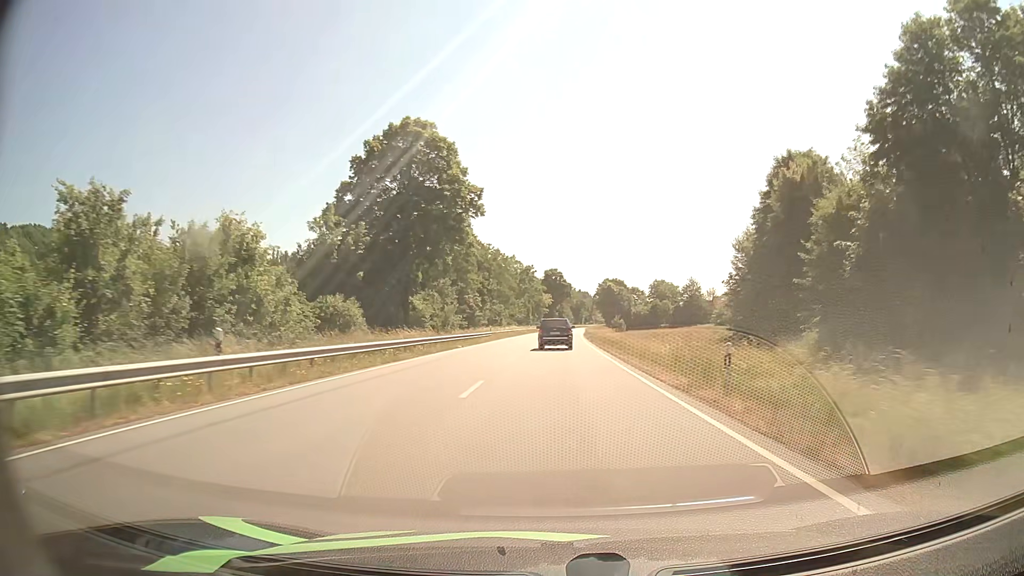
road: primary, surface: asphalt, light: Day
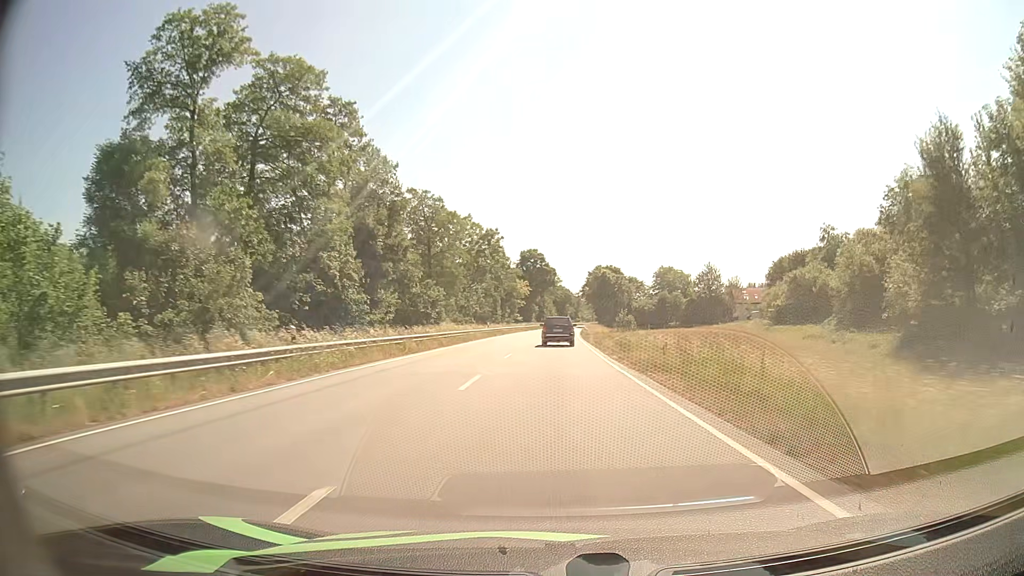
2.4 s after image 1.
(+0.8, +47.0) m; +2°
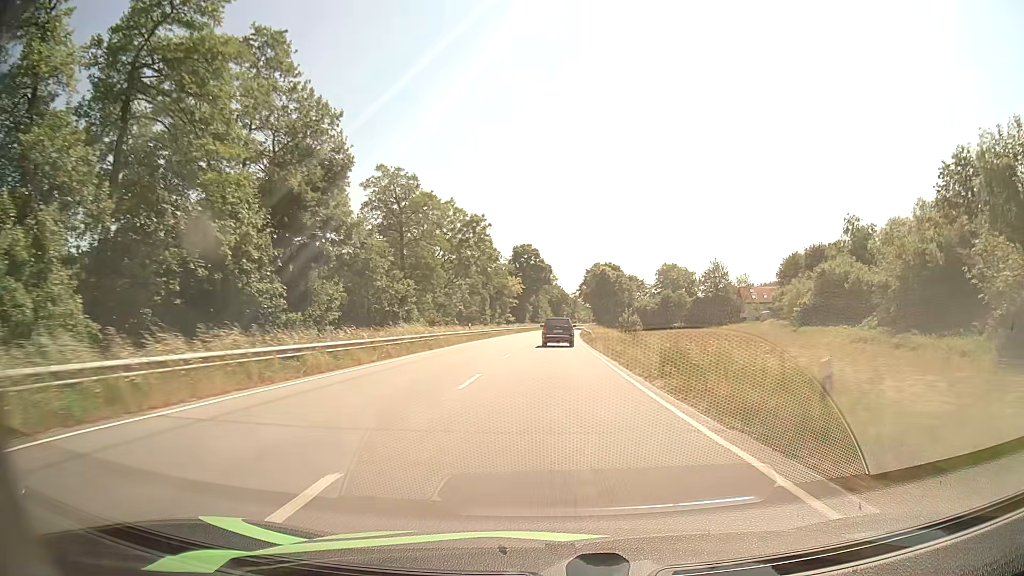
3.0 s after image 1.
(0.0, +11.7) m; 0°
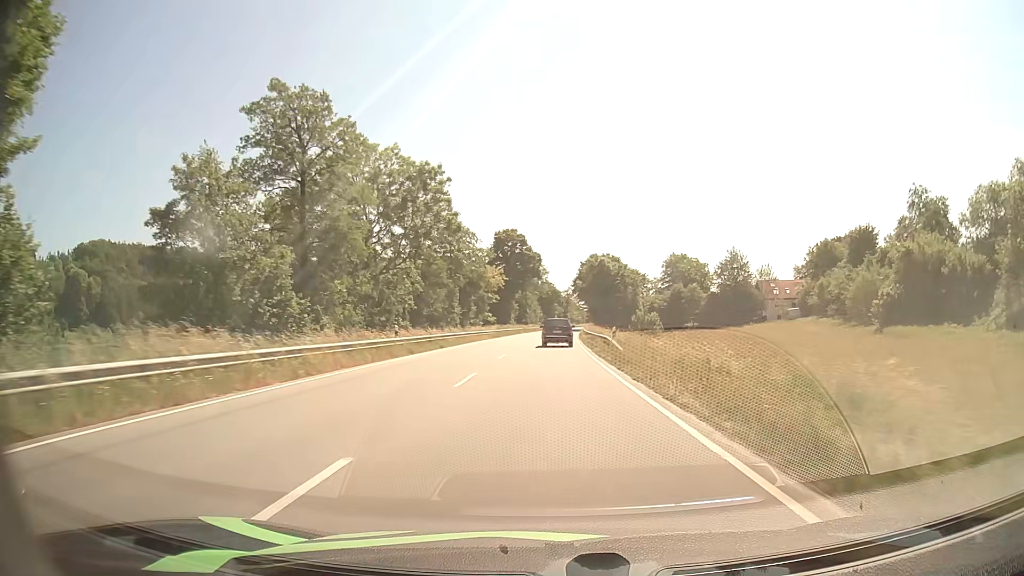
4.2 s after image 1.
(+0.2, +23.5) m; +1°
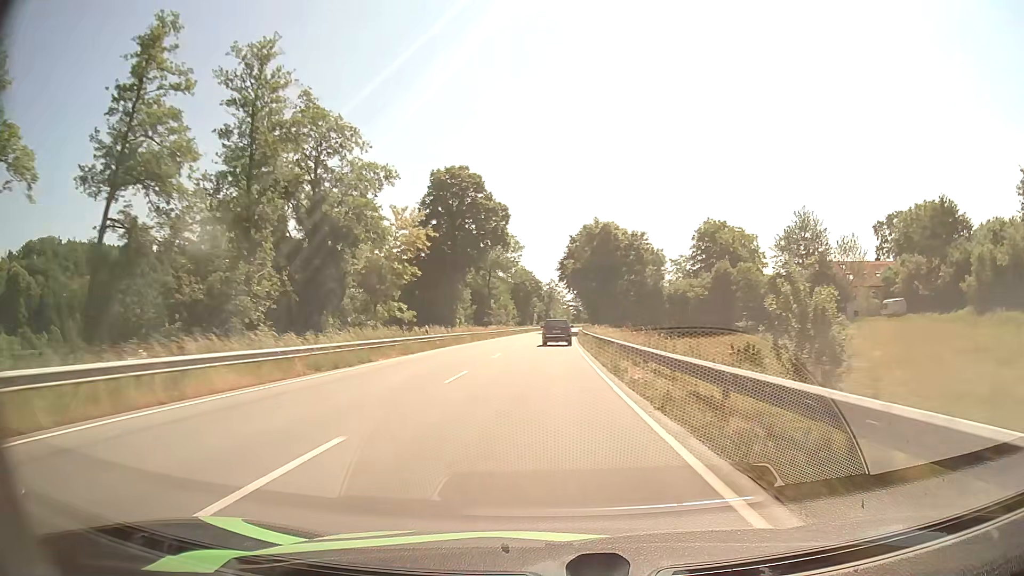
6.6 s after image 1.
(+0.6, +47.3) m; +1°
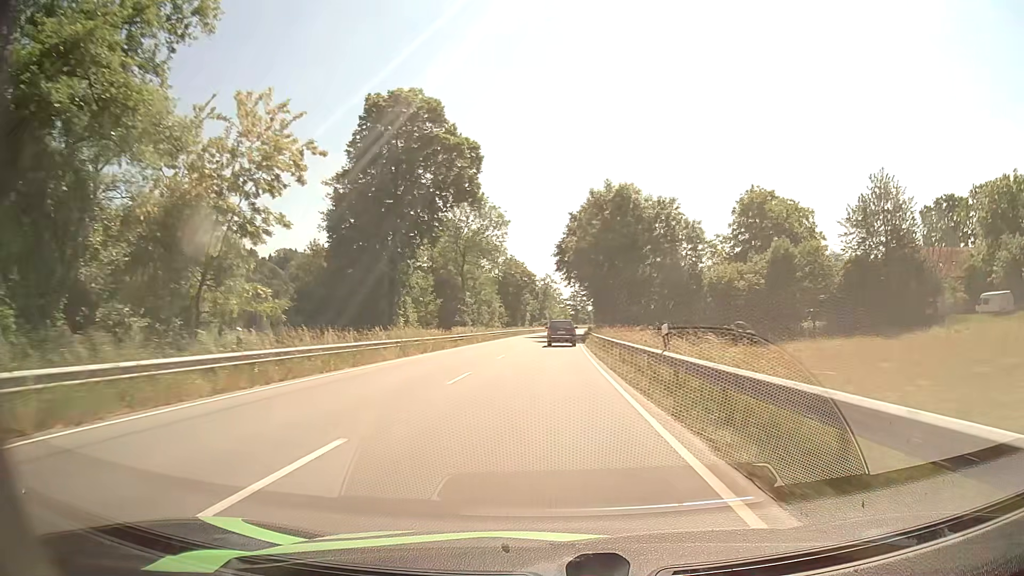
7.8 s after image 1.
(+0.2, +24.0) m; +1°
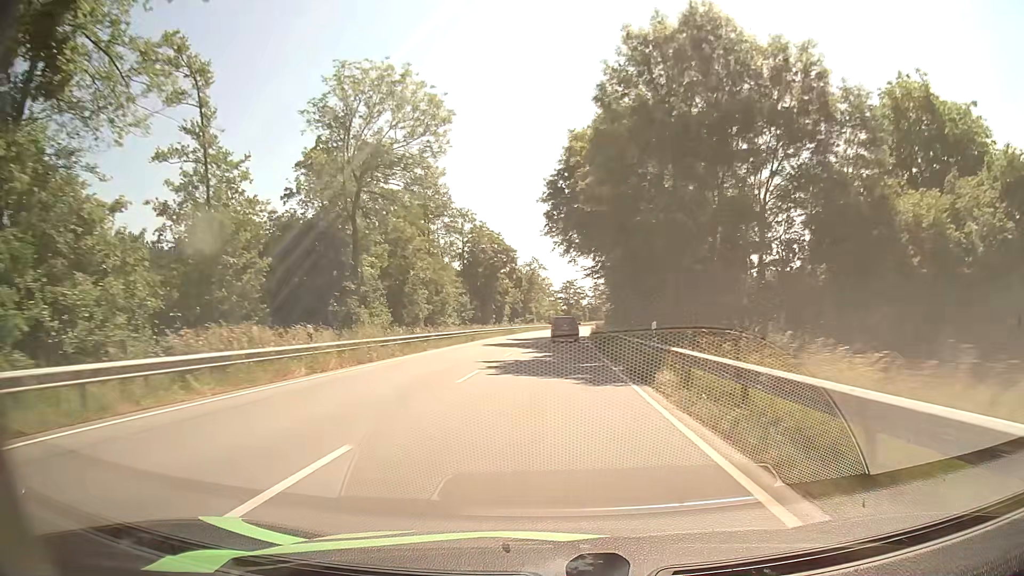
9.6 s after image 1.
(+0.3, +36.3) m; +1°
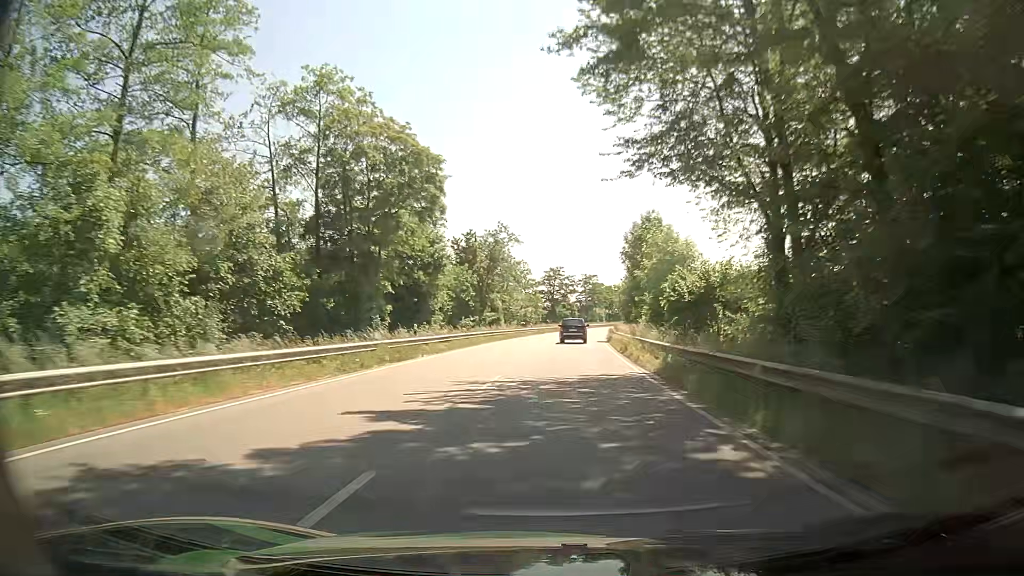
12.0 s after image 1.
(+0.6, +48.8) m; +2°
(0, +10) (0, +20) (0, +30) (+1, +40) (+1, +50) (+2, +60) (+3, +70) (+4, +80) (+5, +90) (+7, +100) m
